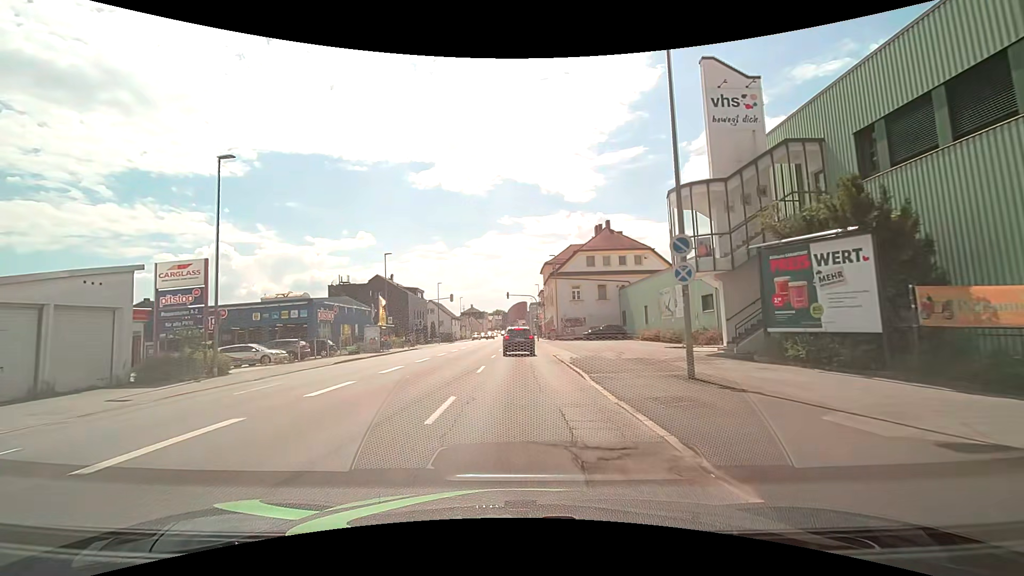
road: tertiary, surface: asphalt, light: Day
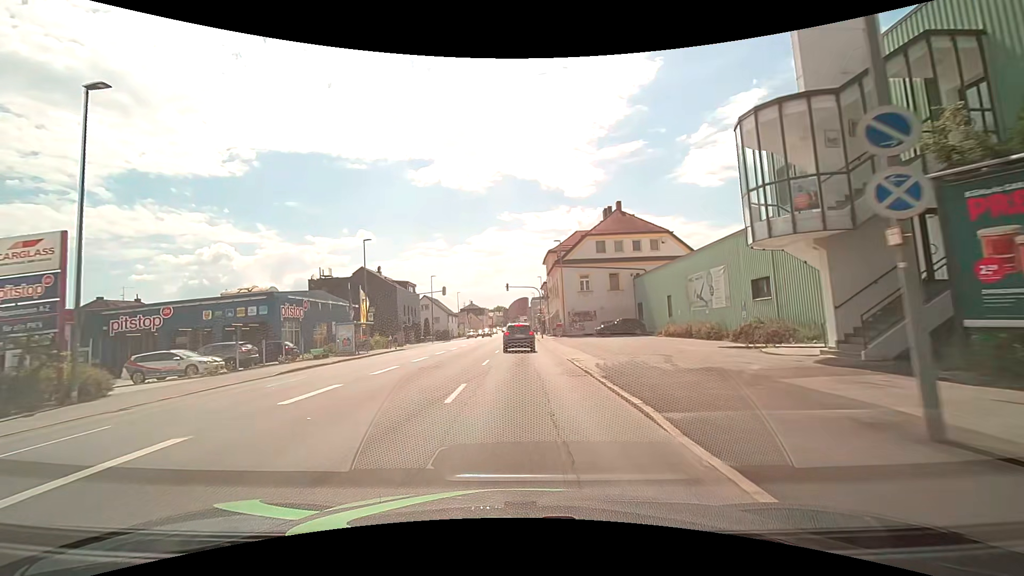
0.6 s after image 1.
(0.0, +7.3) m; 0°
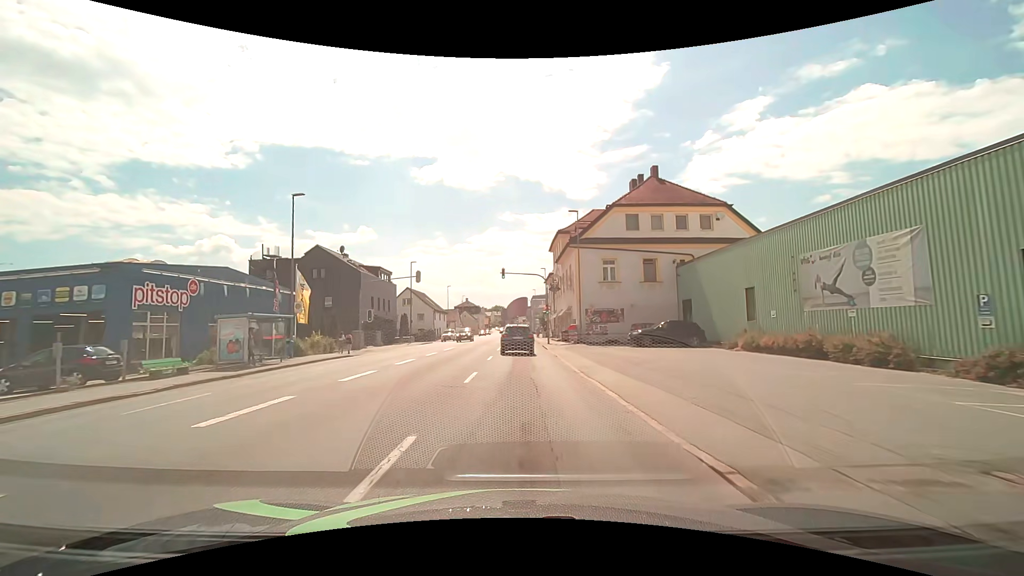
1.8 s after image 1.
(-0.2, +14.7) m; 0°
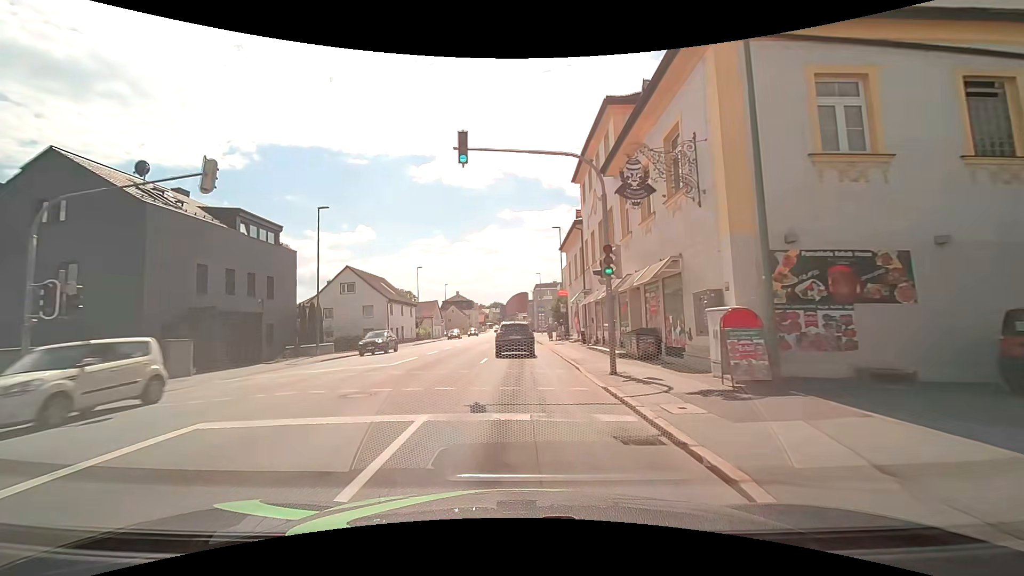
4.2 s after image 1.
(+0.1, +28.9) m; 0°
